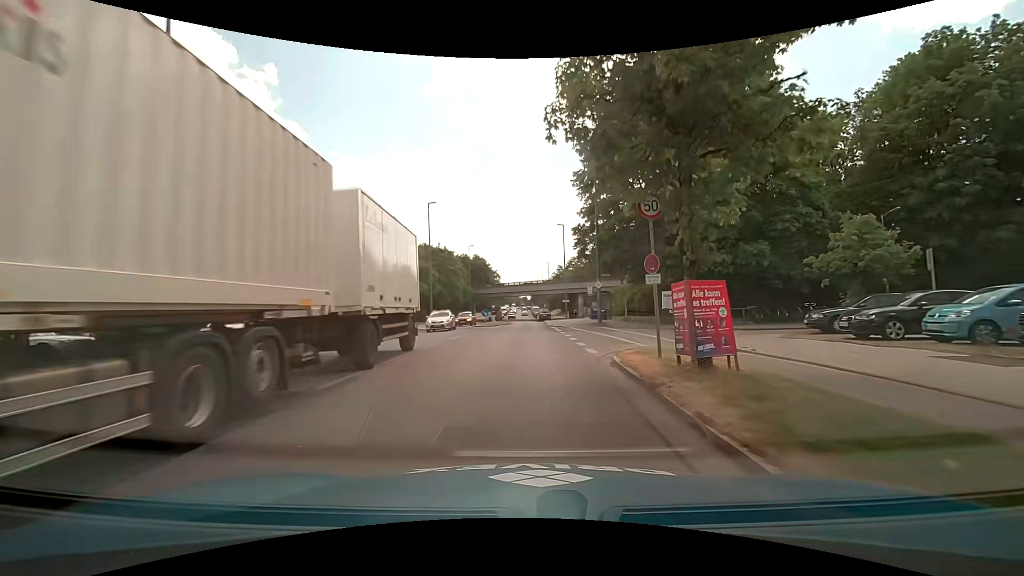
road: secondary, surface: asphalt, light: Day
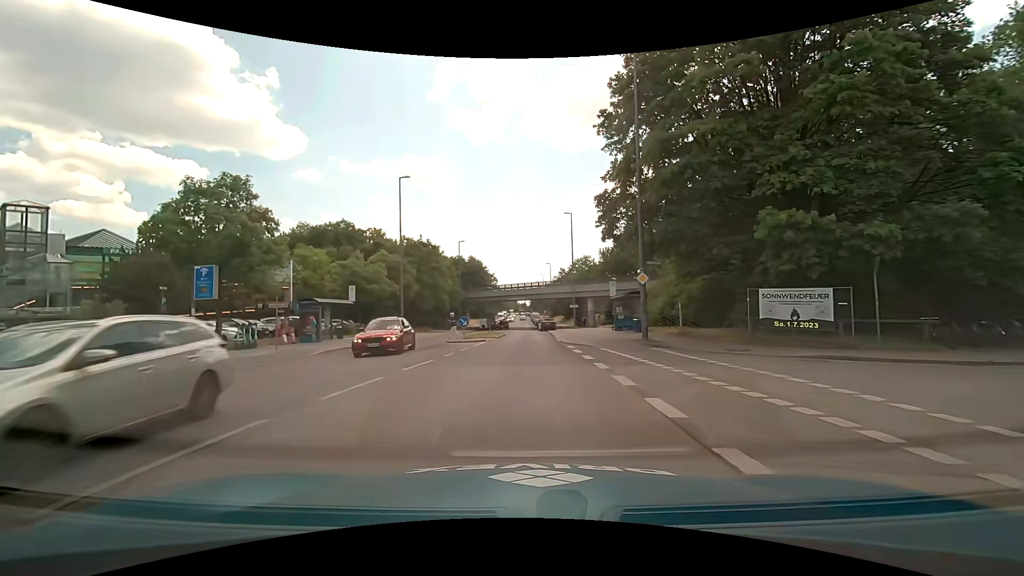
(0.0, +14.1) m; 0°
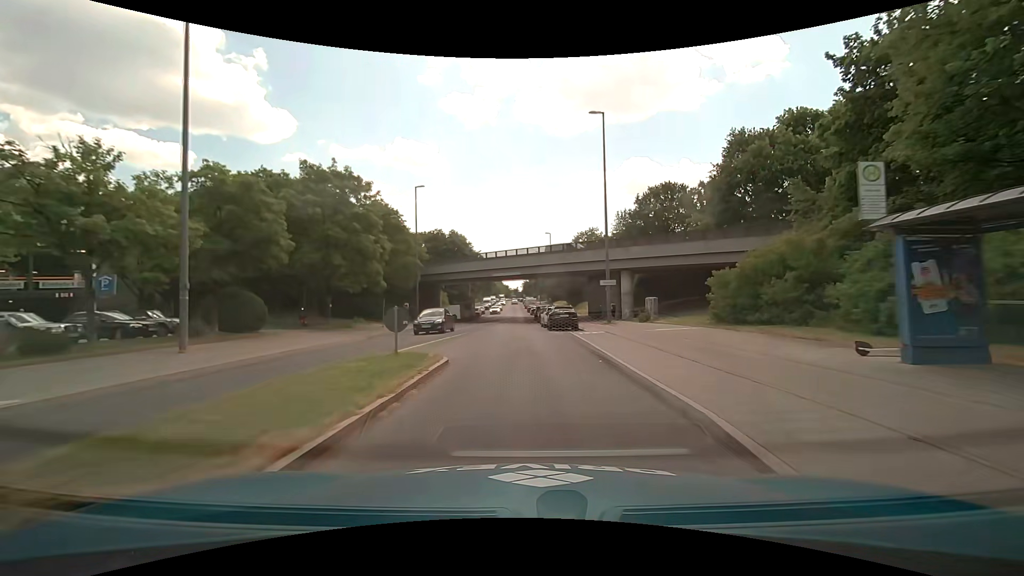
(+0.1, +29.5) m; +1°
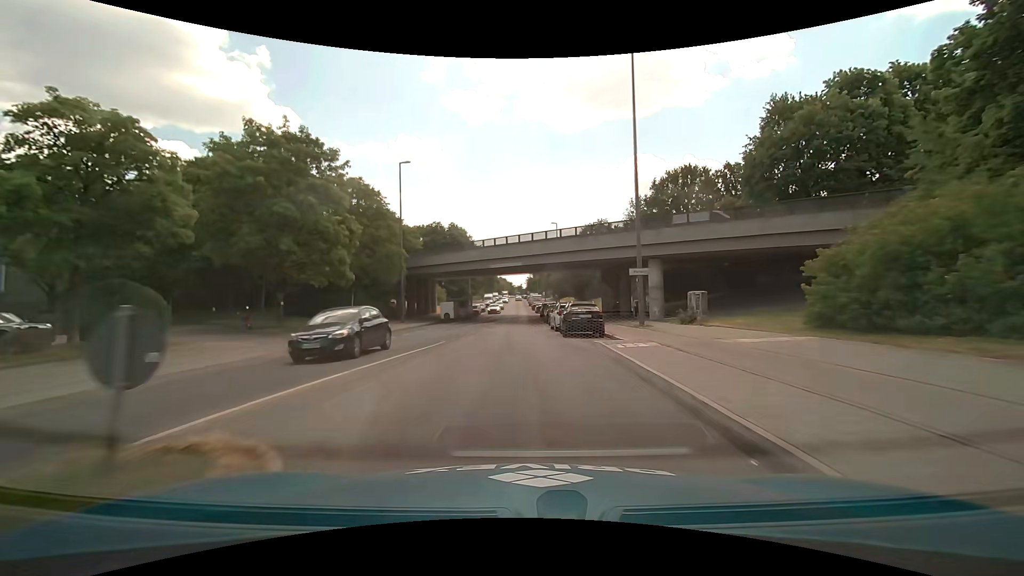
(0.0, +8.2) m; 0°
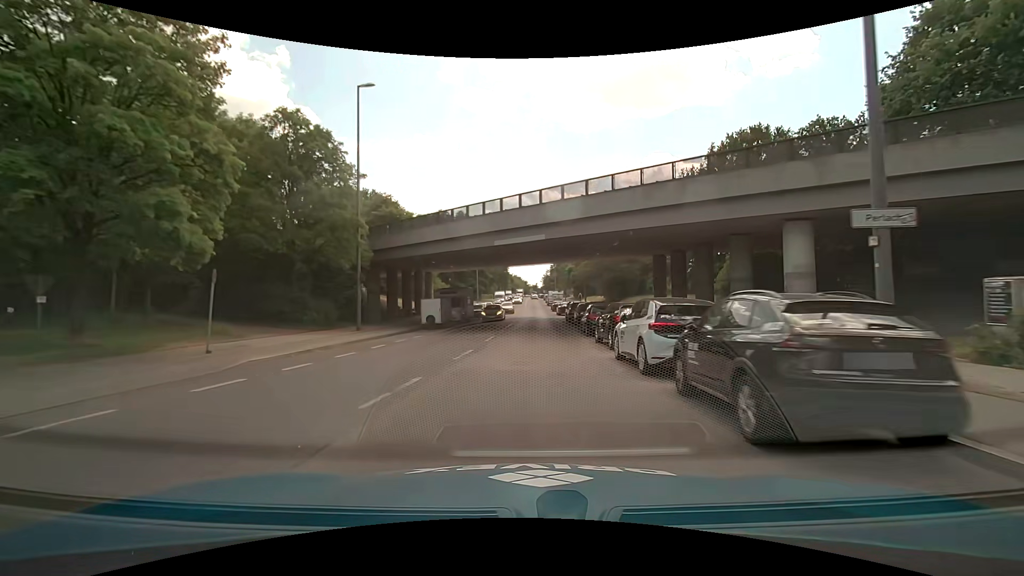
(-0.4, +16.0) m; -2°
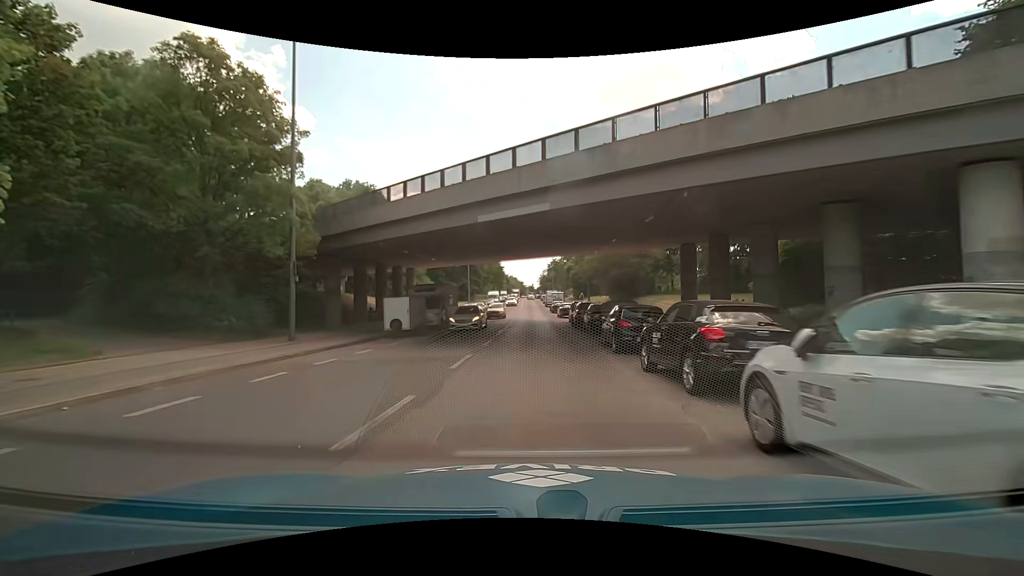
(0.0, +7.9) m; +1°
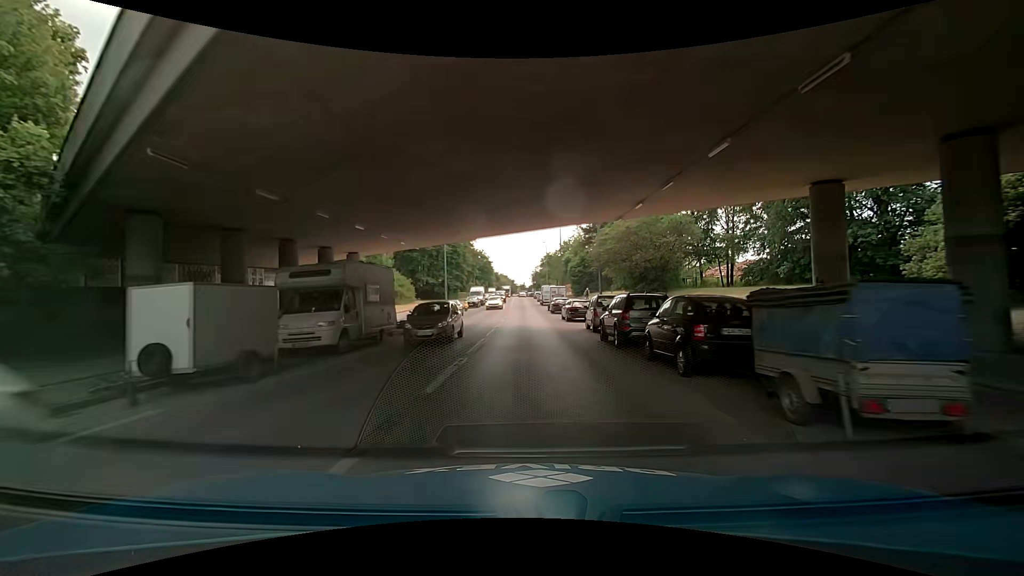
(0.0, +15.6) m; 0°
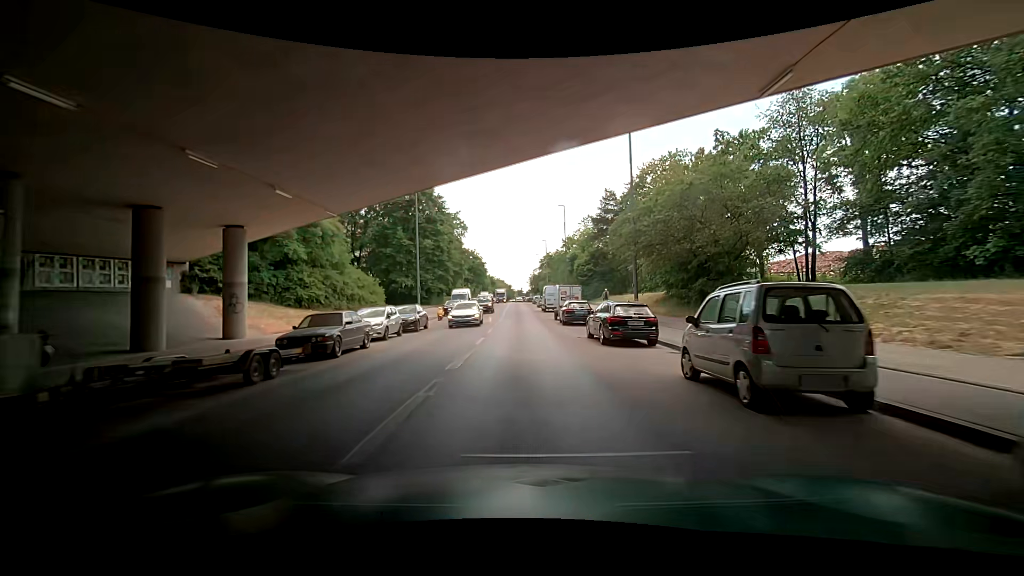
(-0.3, +15.5) m; -2°
